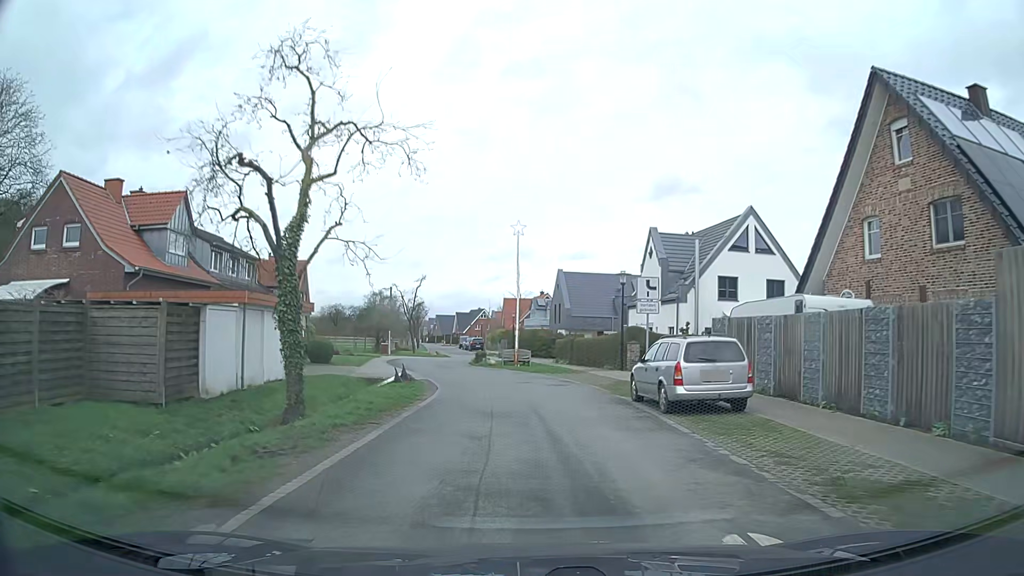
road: residential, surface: asphalt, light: Day
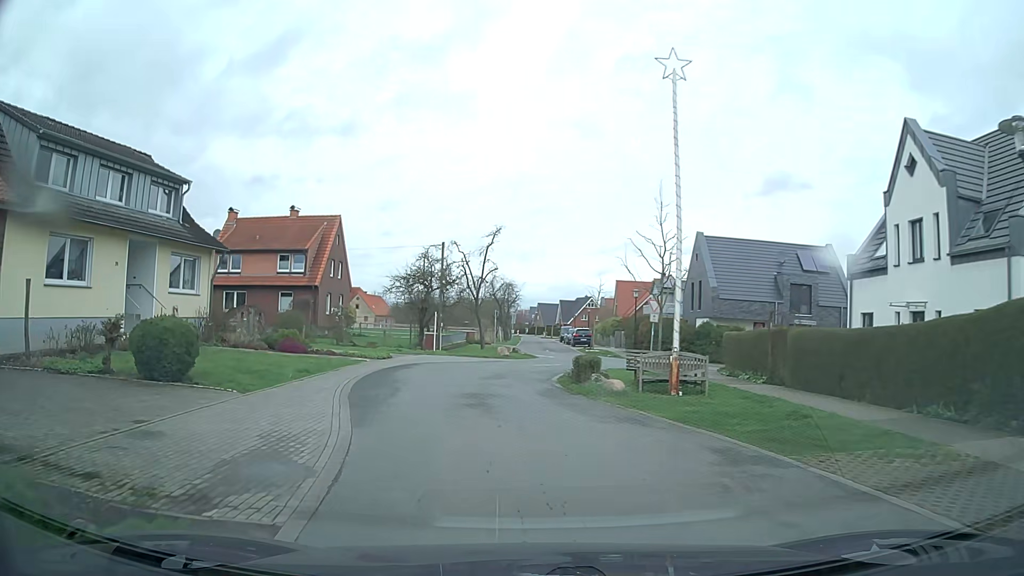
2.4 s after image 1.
(-1.0, +21.4) m; -8°
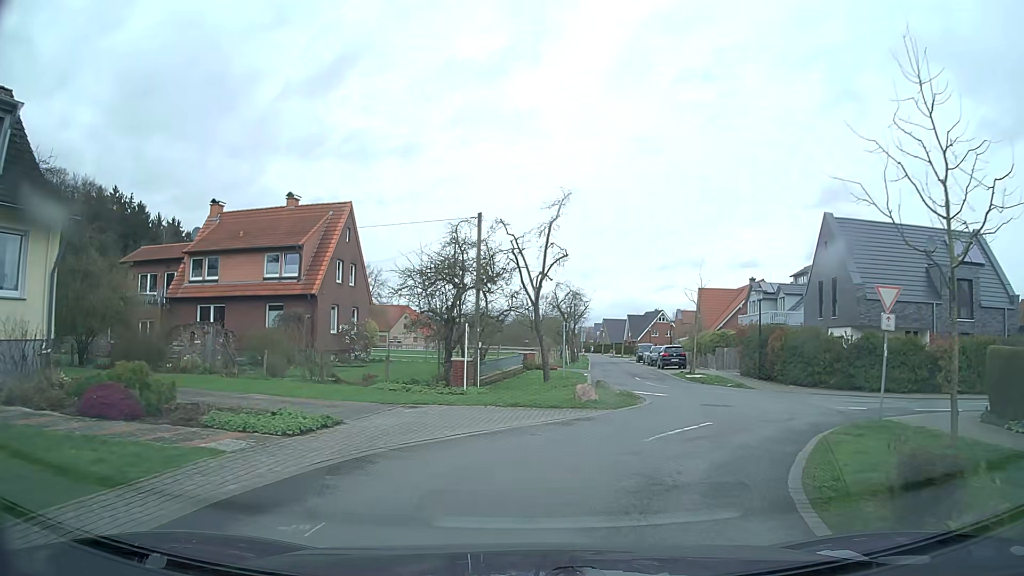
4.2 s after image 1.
(-0.8, +13.4) m; -5°
(+1, +10) (+8, +17) (+18, +18) (+27, +17) (+37, +16) (+47, +15) (+57, +14) (+67, +13) (+77, +12) (+87, +10) m
